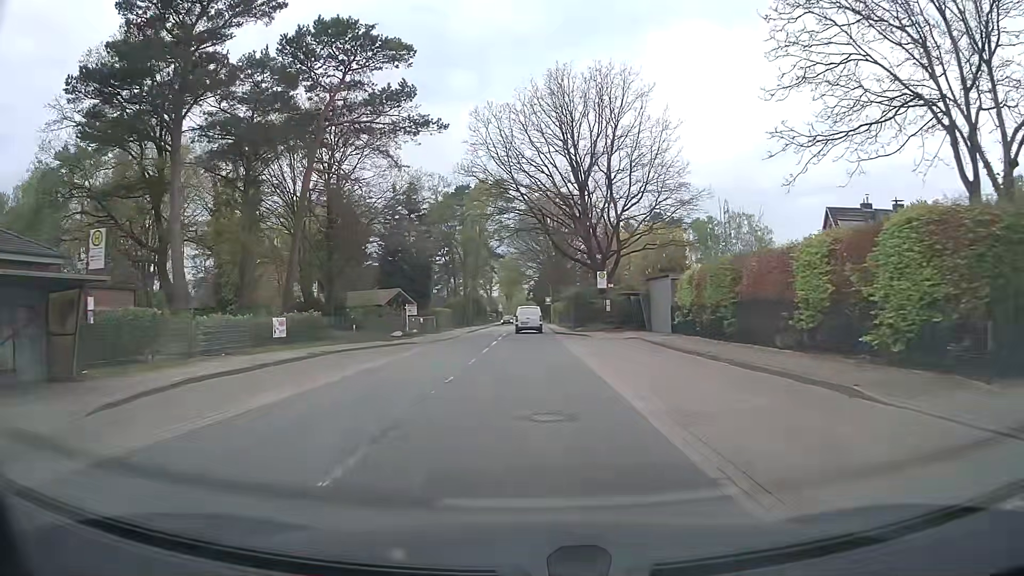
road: tertiary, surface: asphalt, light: Day
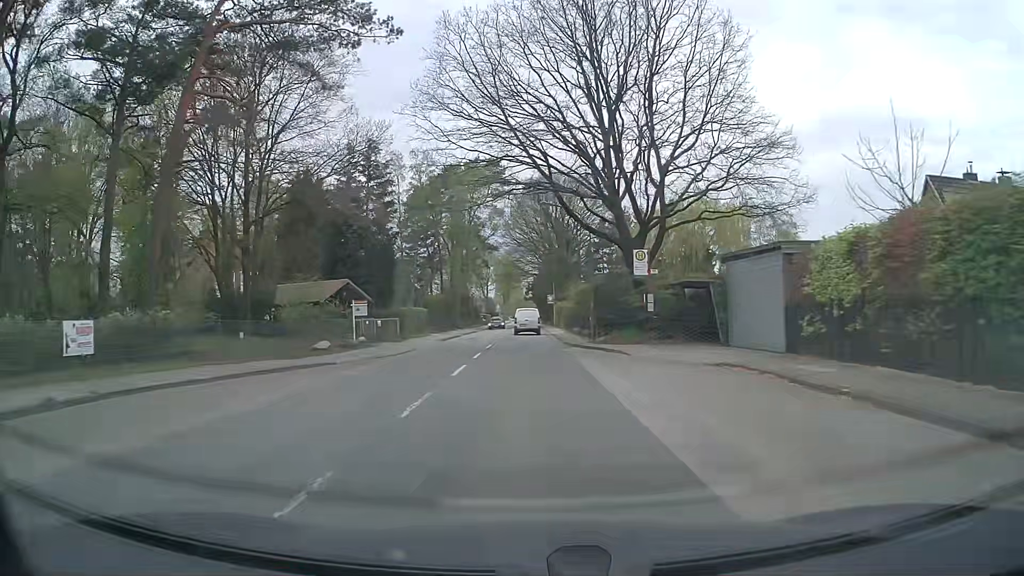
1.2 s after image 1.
(-0.1, +14.9) m; 0°
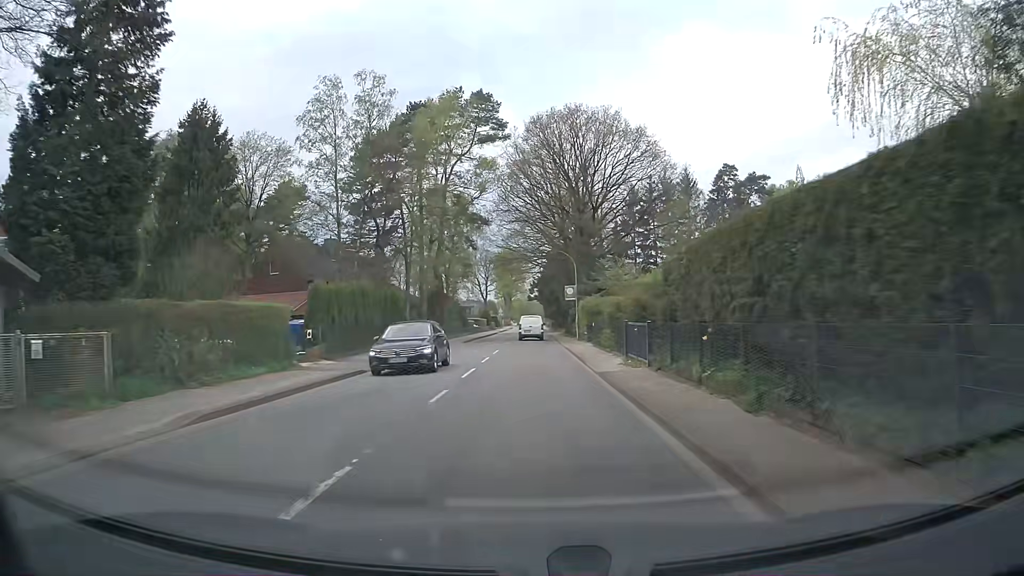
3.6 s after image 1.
(-0.2, +29.8) m; -1°
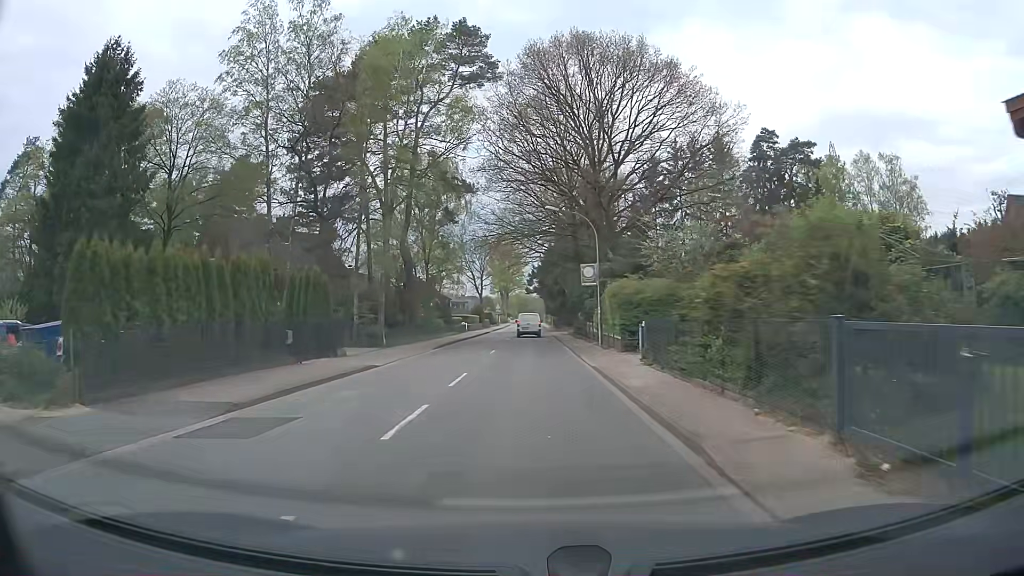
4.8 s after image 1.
(+0.1, +14.9) m; 0°
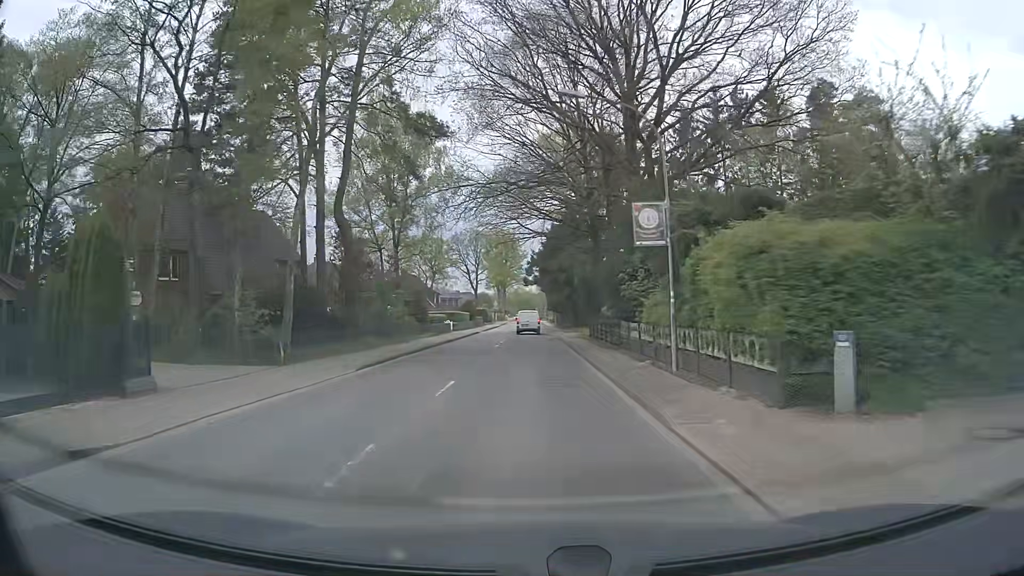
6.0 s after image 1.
(0.0, +15.0) m; 0°
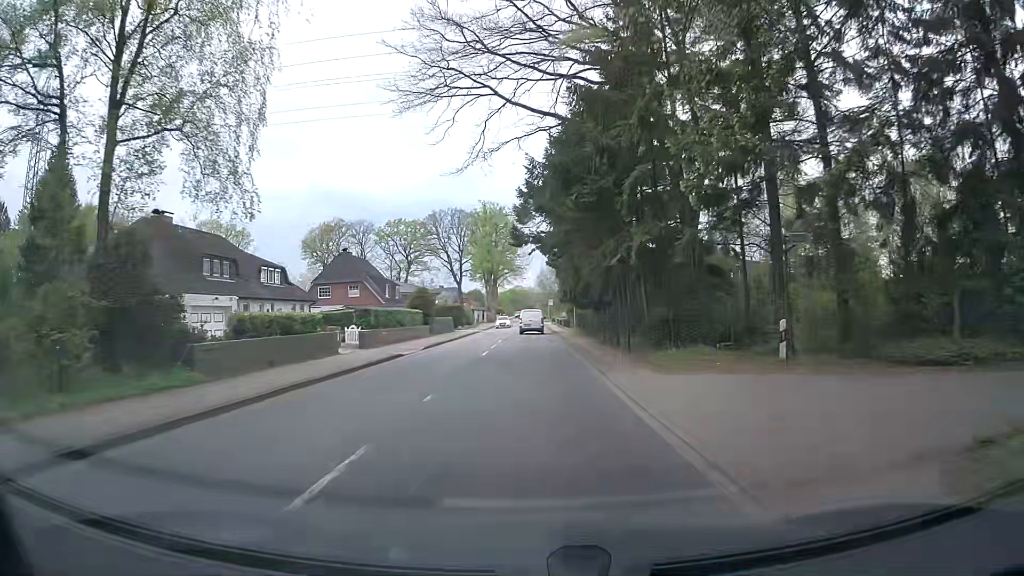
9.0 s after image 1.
(-0.2, +37.6) m; 0°
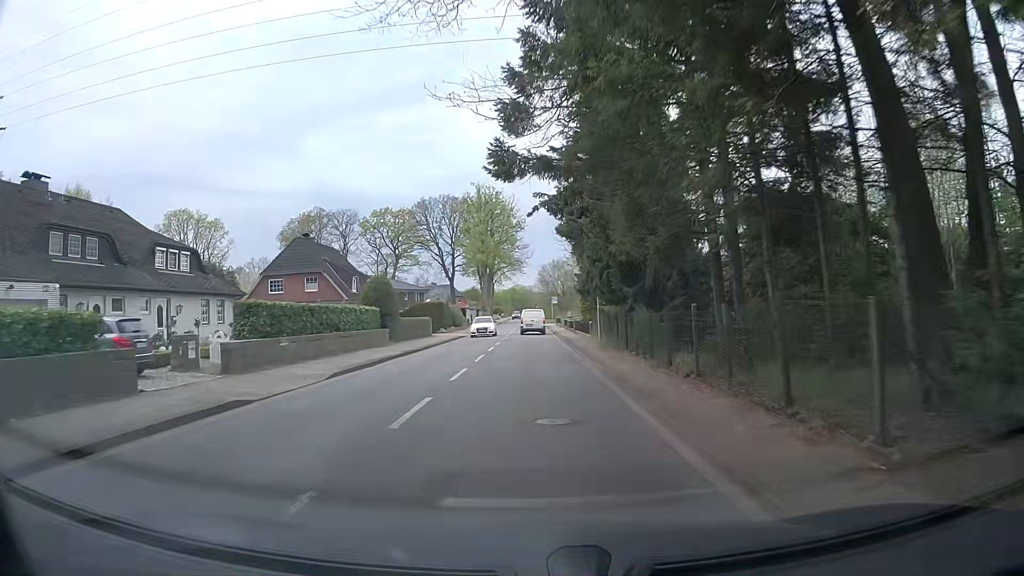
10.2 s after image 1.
(-0.1, +15.0) m; 0°
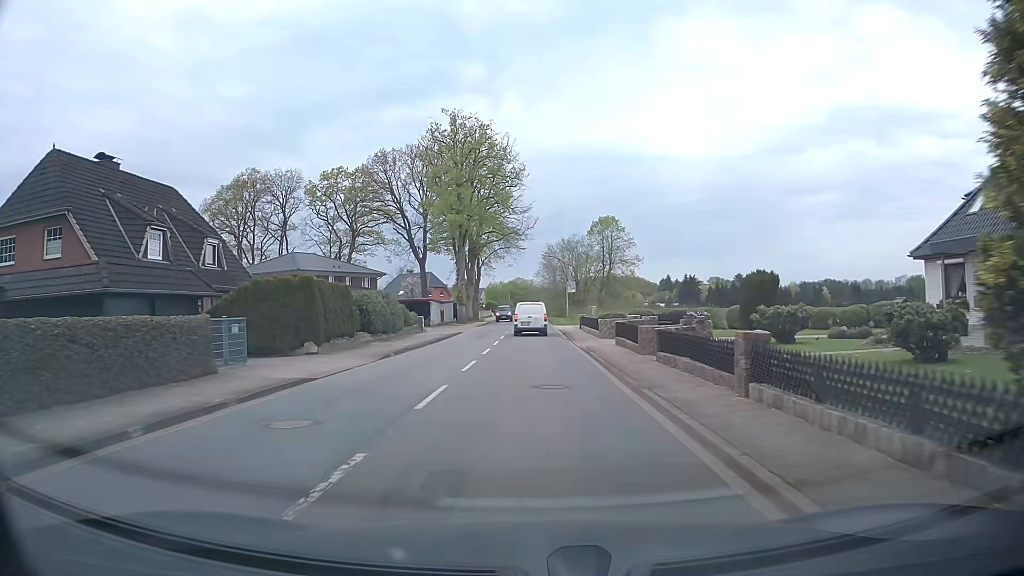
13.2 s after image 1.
(-0.3, +35.5) m; 0°
(0, +10) (0, +20) (0, +30) (0, +40) (0, +50) (-1, +60) (-1, +70) (-1, +80) (-1, +90) (-1, +100) m
